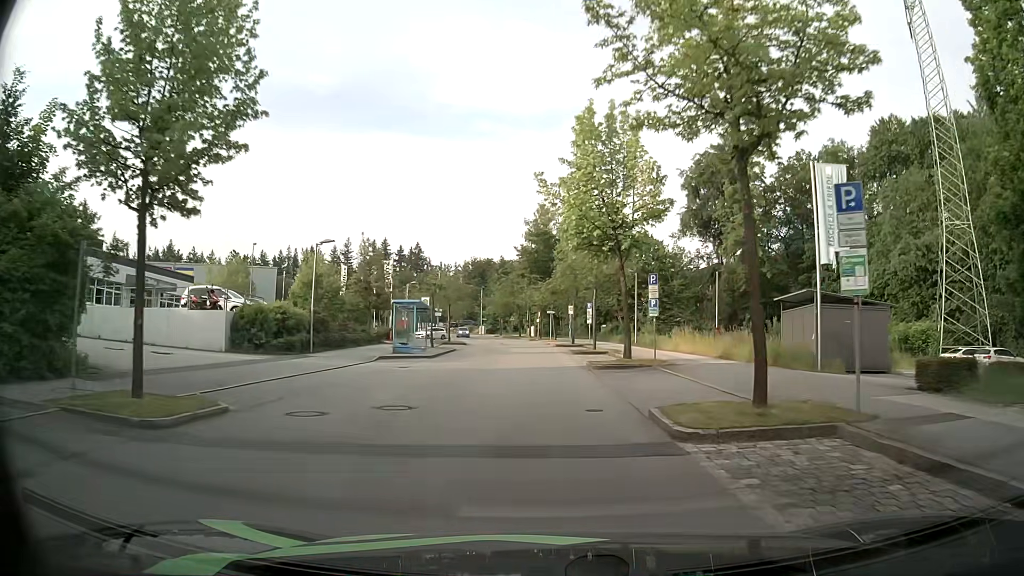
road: residential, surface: asphalt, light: Day
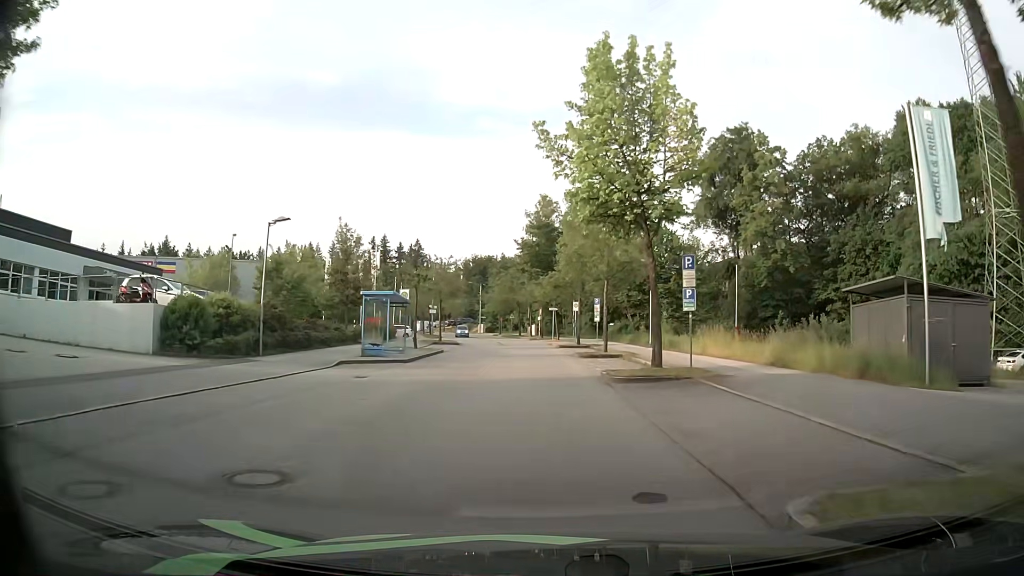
(0.0, +5.9) m; 0°
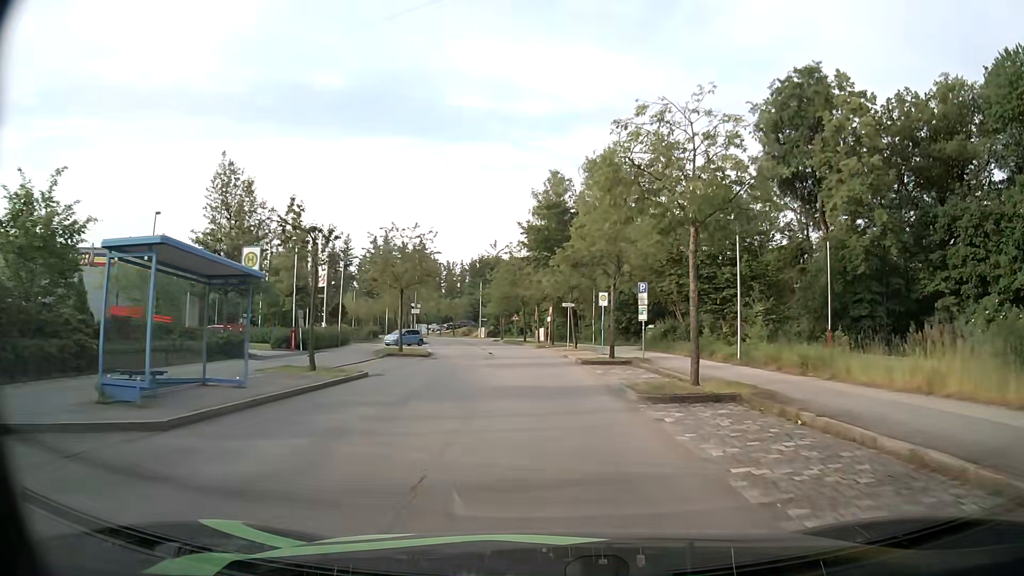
(-0.2, +17.4) m; -1°
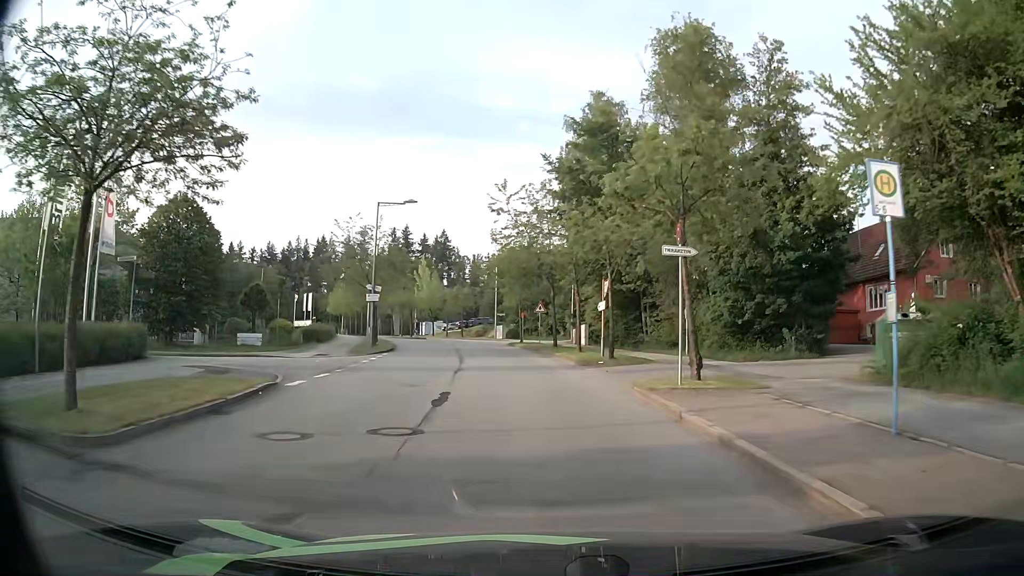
(-0.5, +27.5) m; -3°
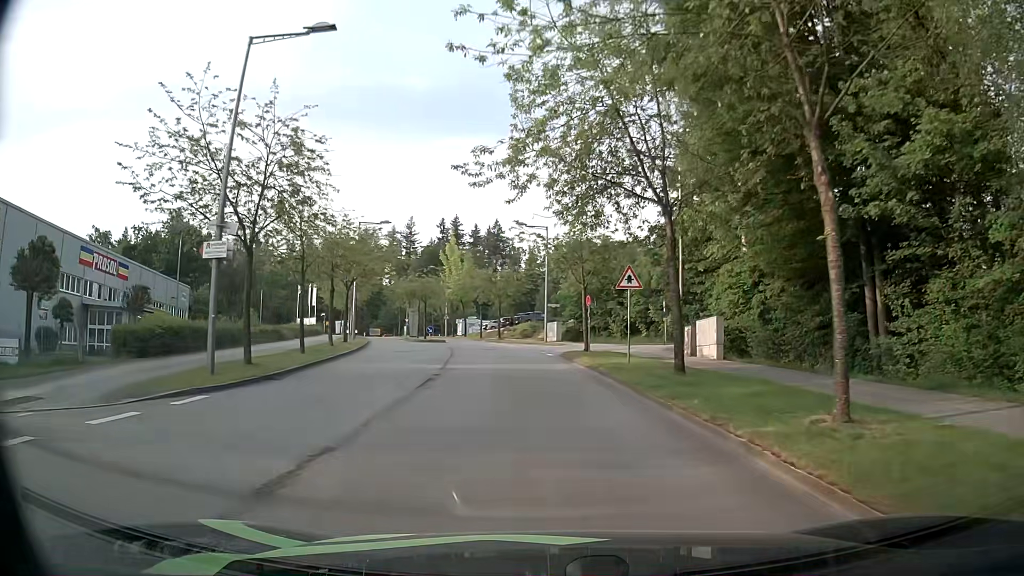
(-0.9, +25.7) m; -5°
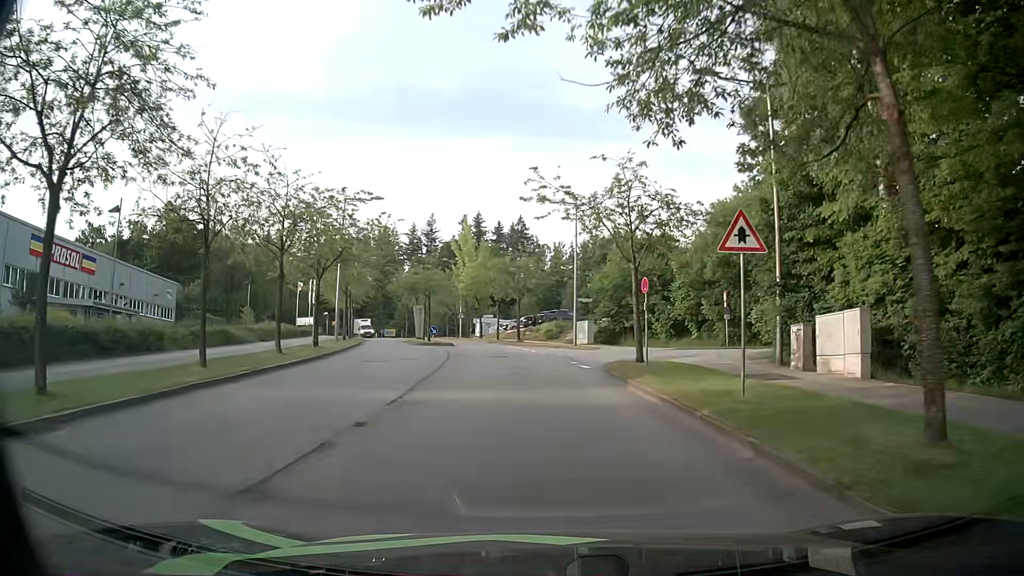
(-0.1, +10.0) m; -2°
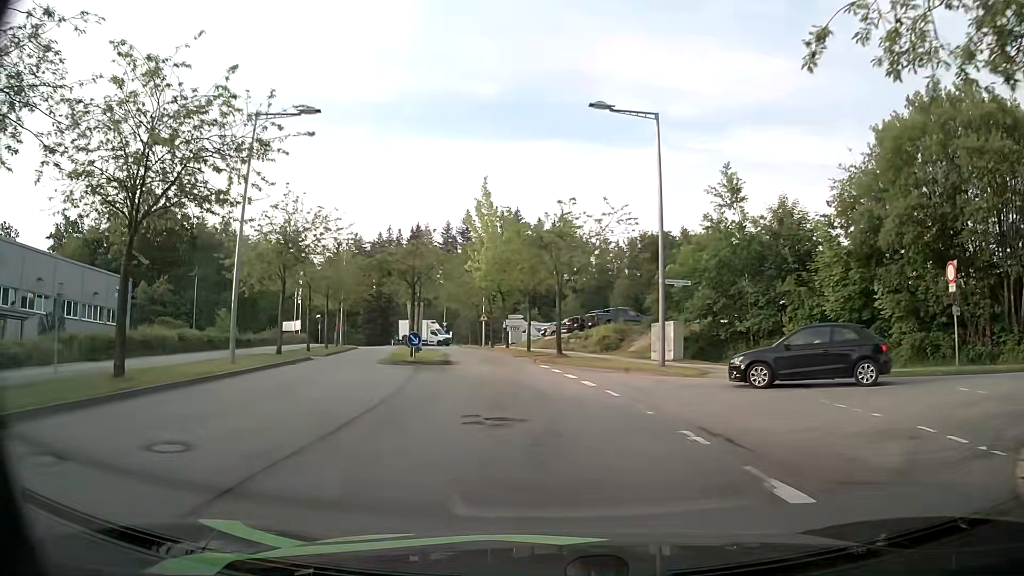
(-0.7, +18.9) m; -3°
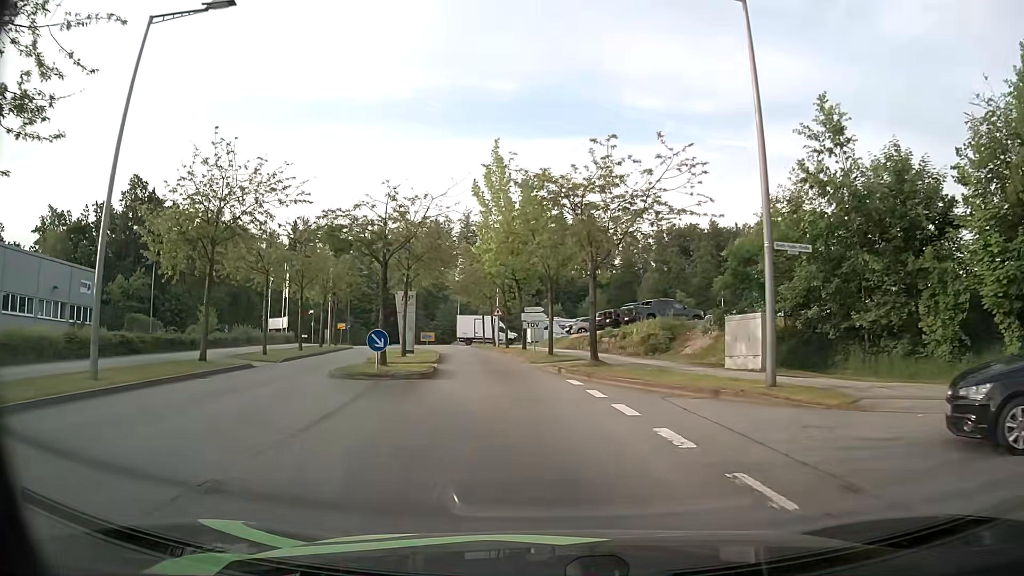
(-0.2, +9.2) m; -3°
(0, +10) (-1, +20) (-2, +30) (-4, +40) (-6, +50) (-8, +59) (-6, +69) (+1, +75) (+10, +79) (+20, +83) m
